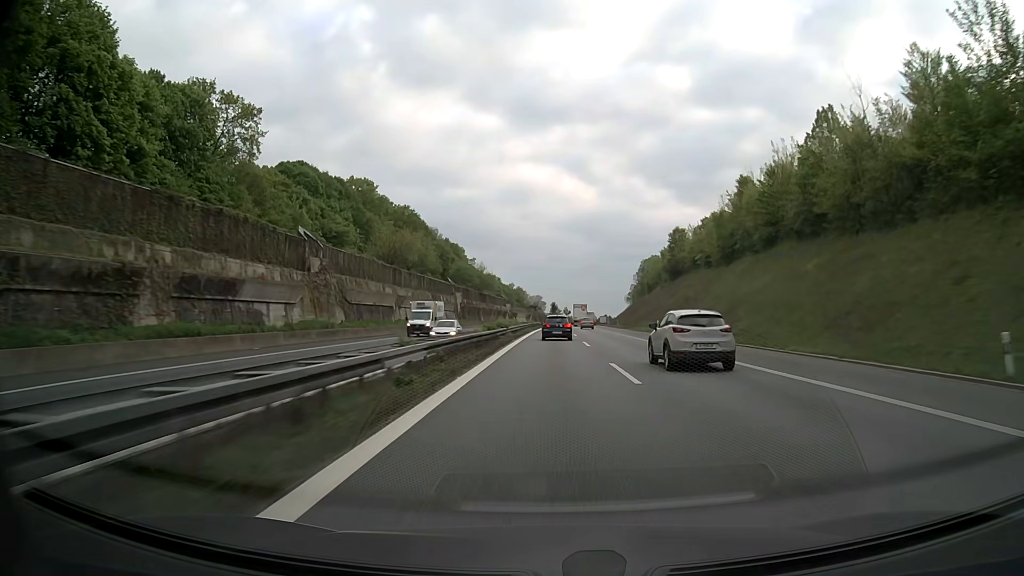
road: motorway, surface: asphalt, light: Day
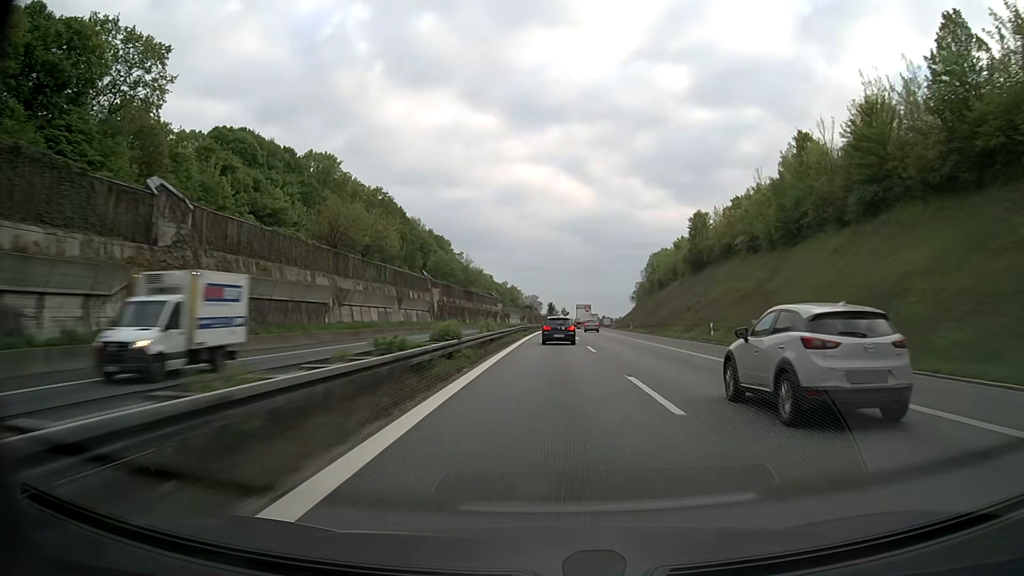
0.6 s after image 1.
(+0.1, +21.8) m; 0°
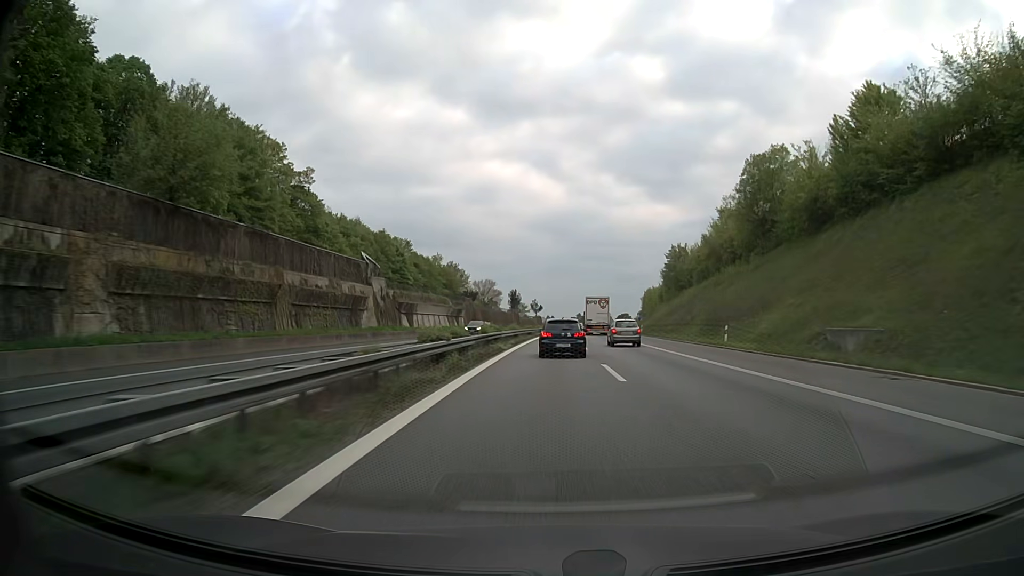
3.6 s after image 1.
(+2.0, +101.7) m; +3°
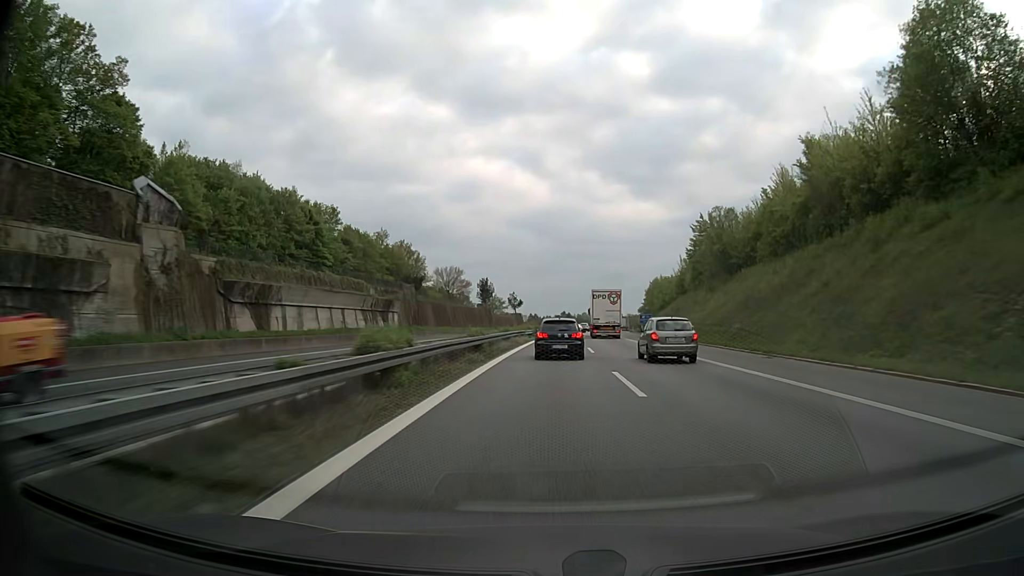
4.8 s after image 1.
(+0.5, +39.0) m; +1°
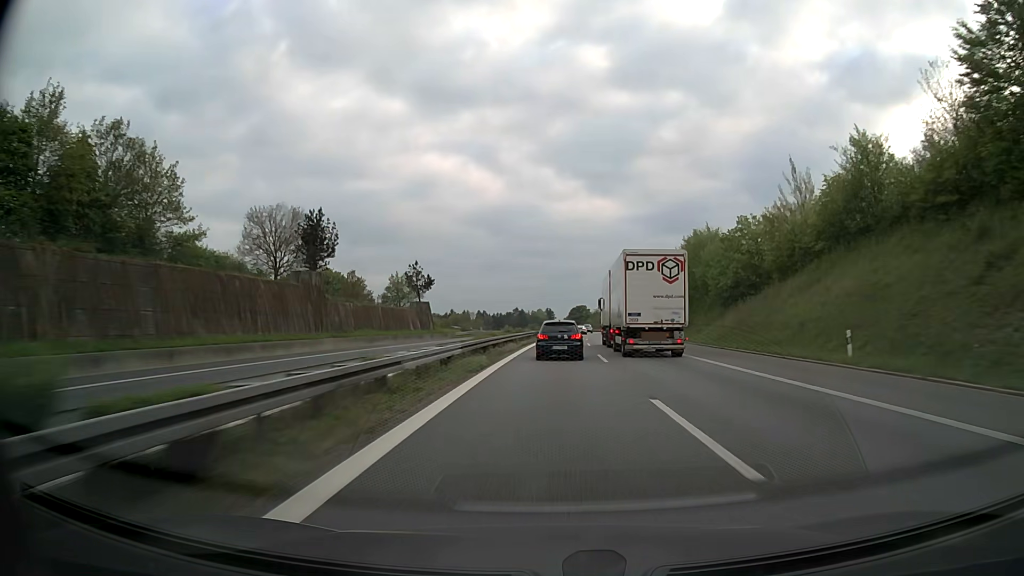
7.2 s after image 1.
(+2.6, +78.5) m; +4°
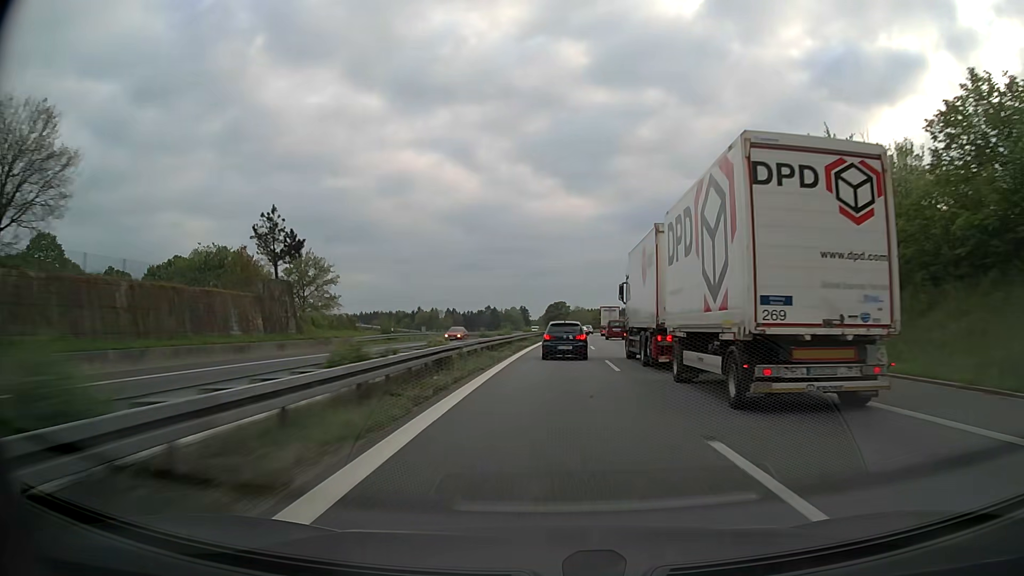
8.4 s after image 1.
(+0.8, +40.2) m; +2°
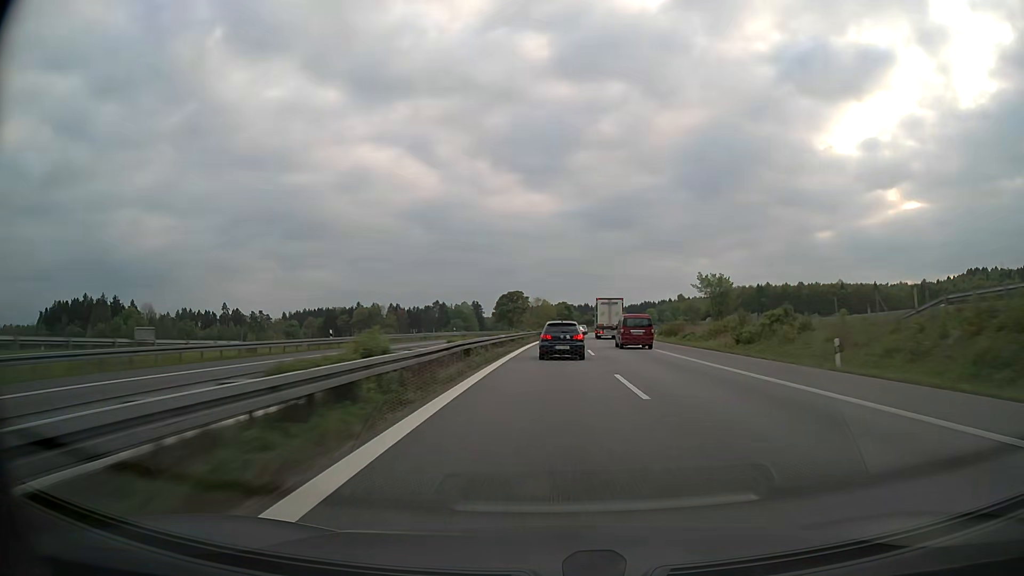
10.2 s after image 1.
(+2.0, +62.0) m; +3°
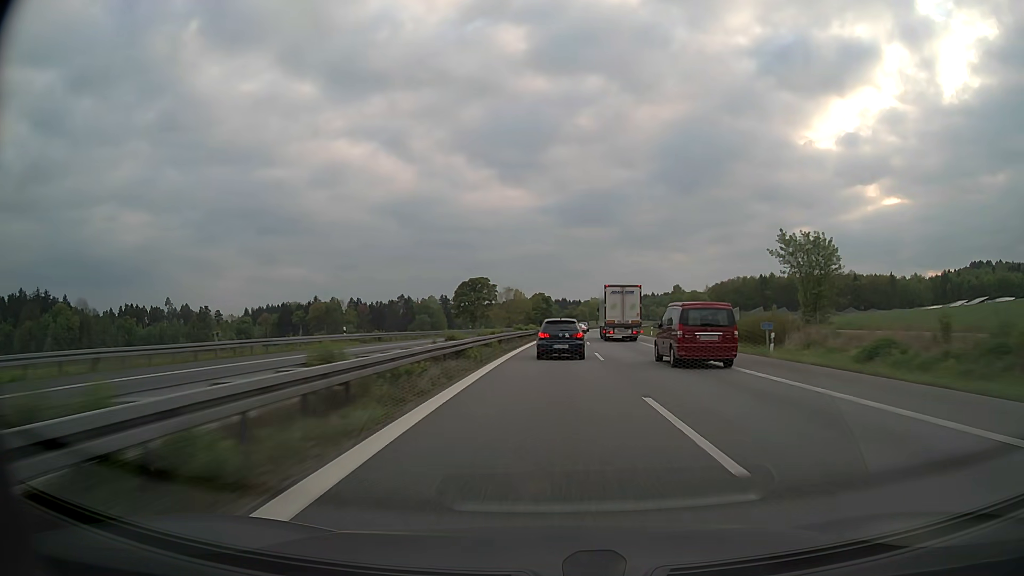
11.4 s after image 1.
(+0.8, +42.2) m; +2°
(0, +10) (0, +20) (0, +30) (+1, +40) (+1, +50) (+2, +60) (+2, +70) (+3, +80) (+4, +90) (+5, +100) m
